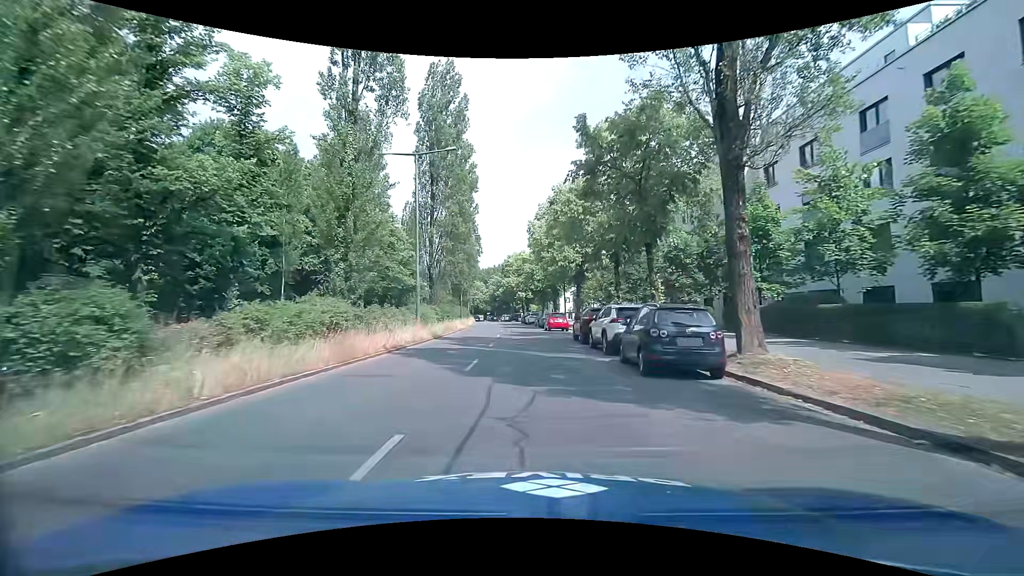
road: secondary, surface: asphalt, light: Day
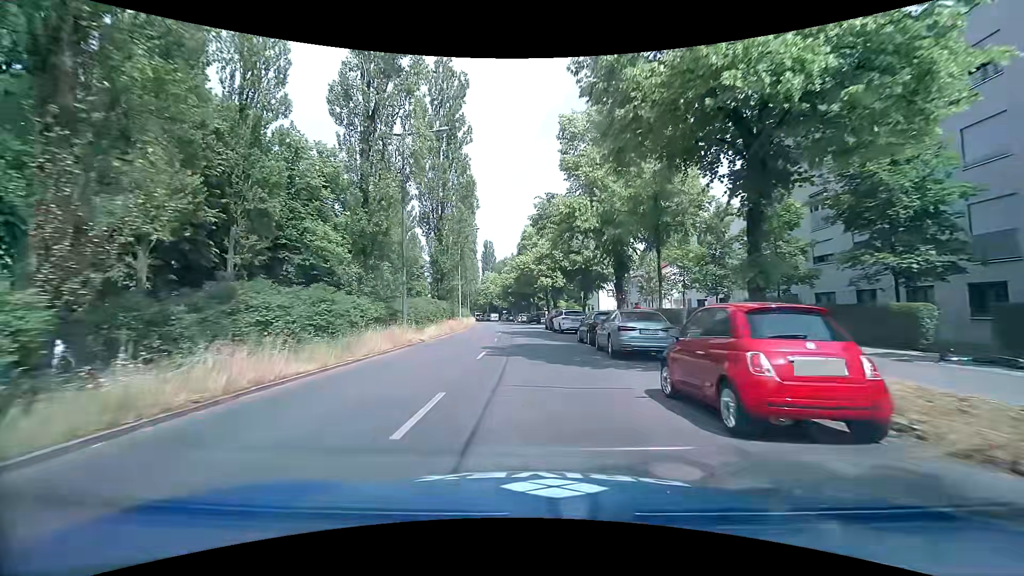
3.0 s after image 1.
(-0.9, +33.5) m; -2°
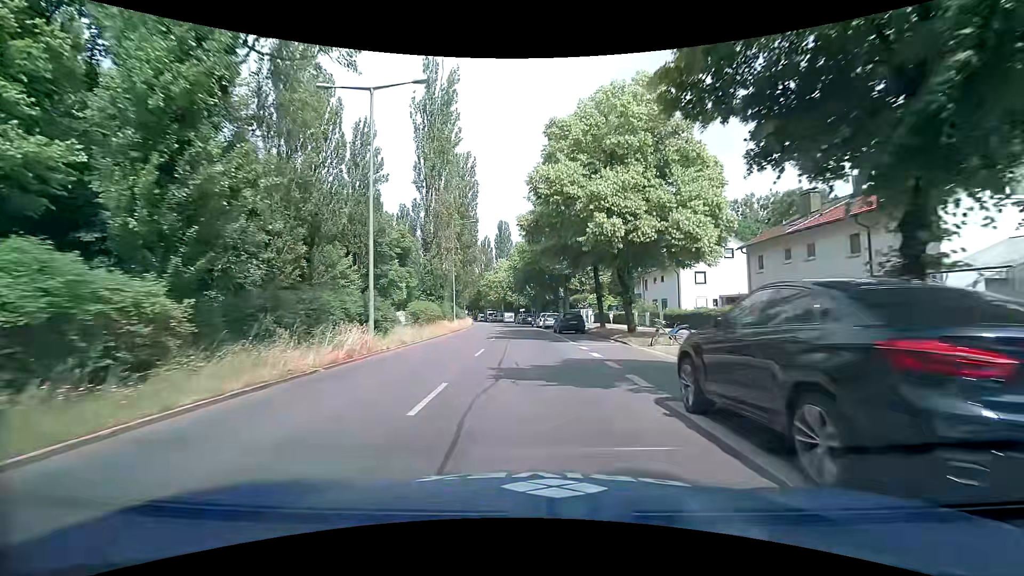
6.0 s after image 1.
(-1.4, +35.1) m; -4°
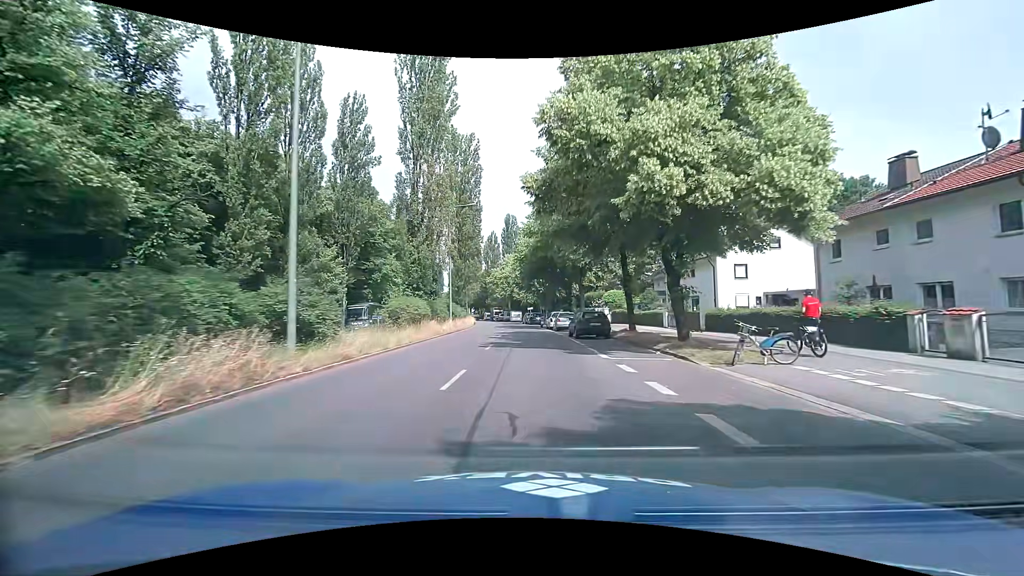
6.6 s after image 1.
(-0.1, +7.1) m; -1°
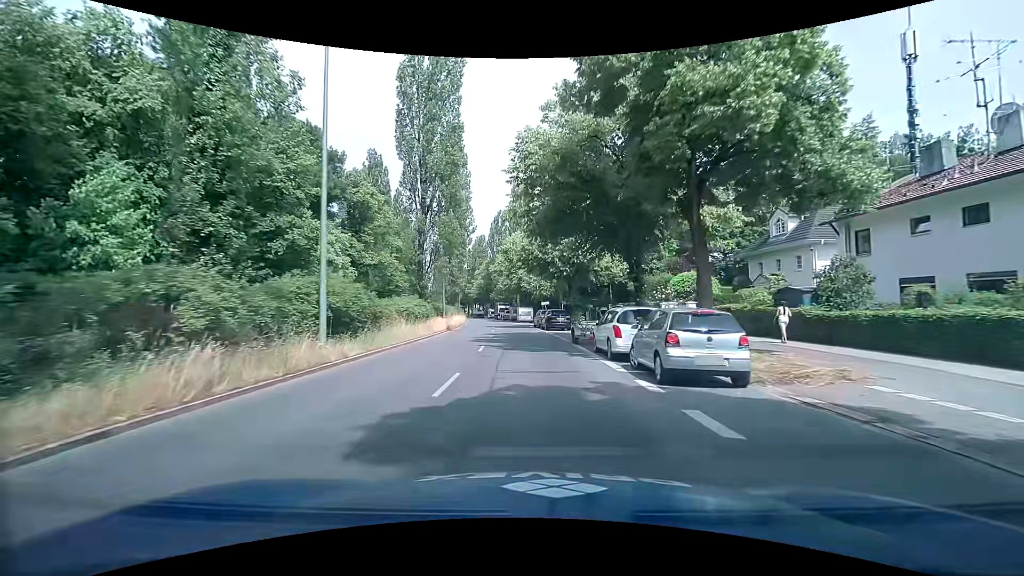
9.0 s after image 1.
(-0.4, +27.7) m; -1°
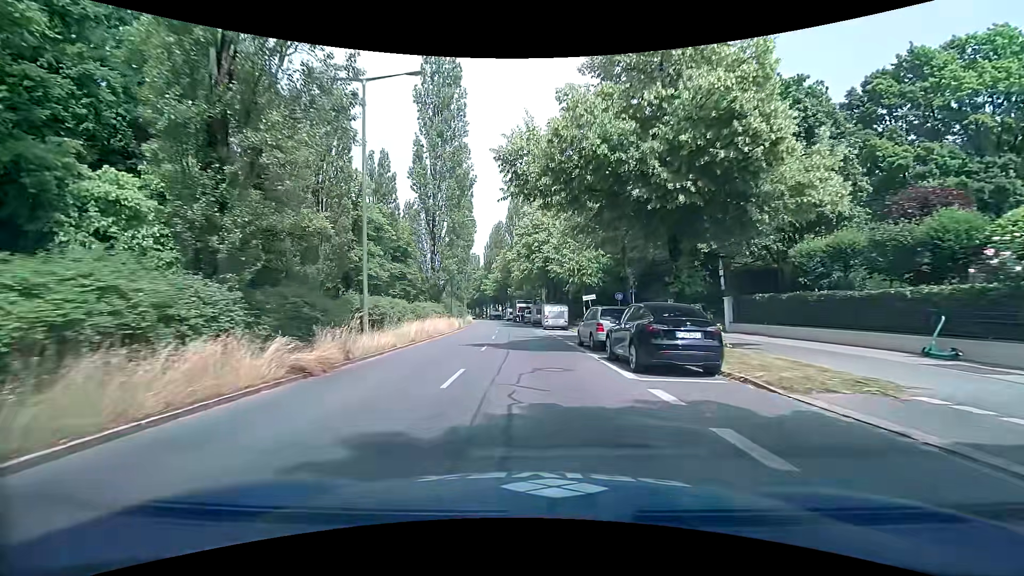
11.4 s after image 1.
(-0.8, +26.1) m; -4°
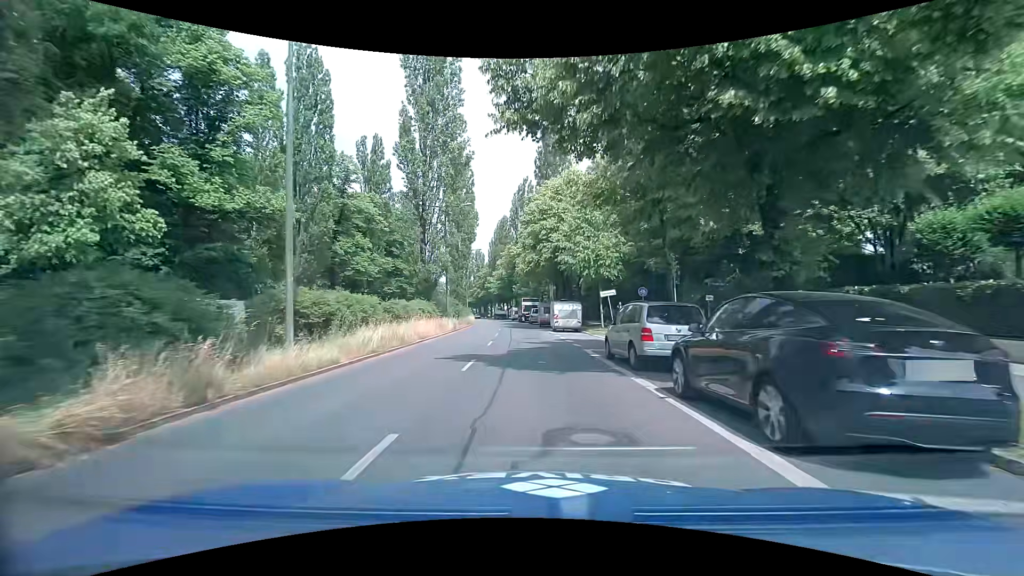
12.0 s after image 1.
(+0.1, +6.4) m; +1°
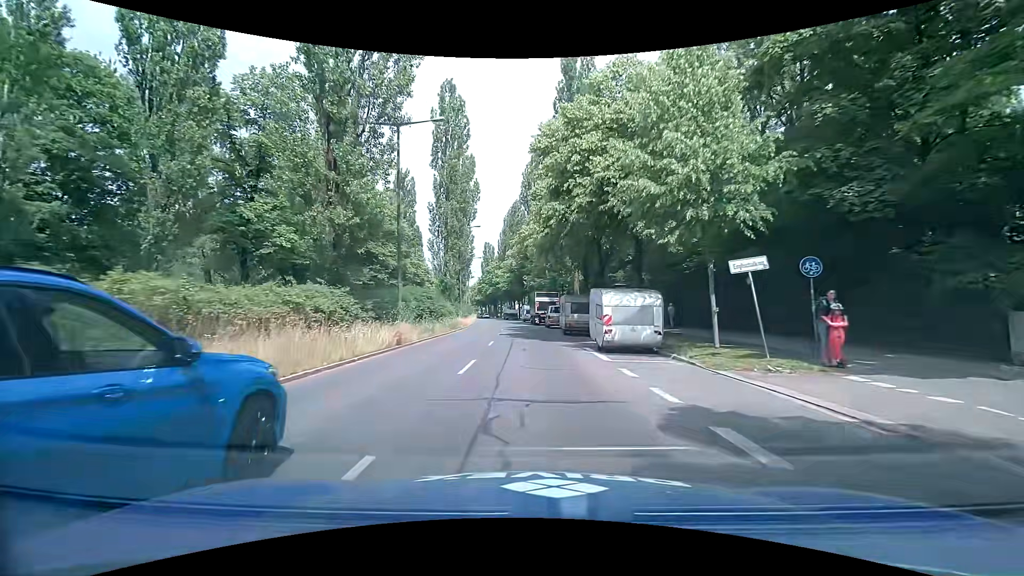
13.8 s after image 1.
(-0.4, +18.9) m; -3°
(0, +10) (0, +20) (0, +30) (0, +40) (0, +50) (-1, +60) (-2, +70) (-3, +80) (-4, +90) (-5, +100) m
